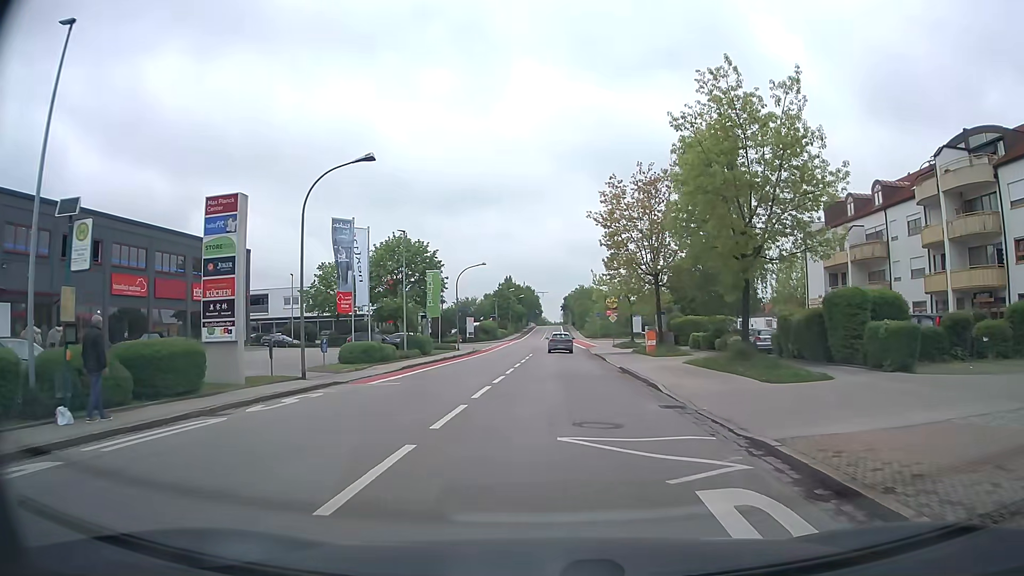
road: tertiary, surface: asphalt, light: Day
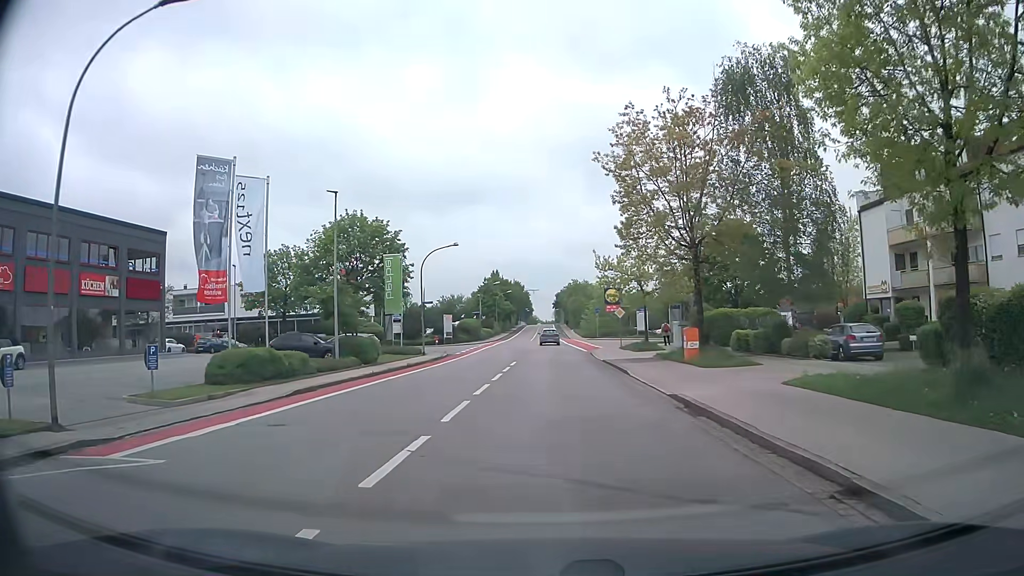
(+0.1, +12.4) m; 0°
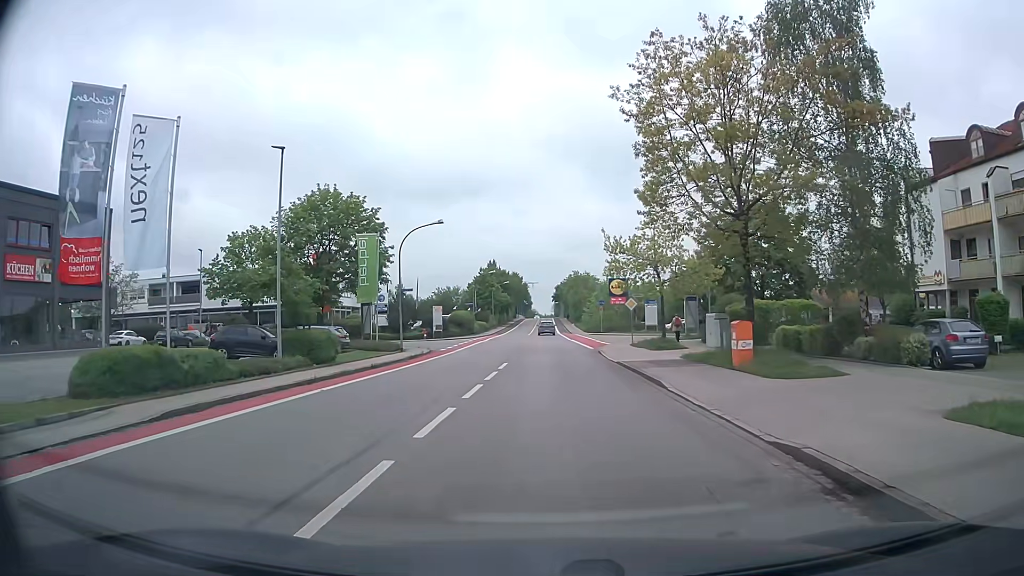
(+0.1, +6.6) m; +1°
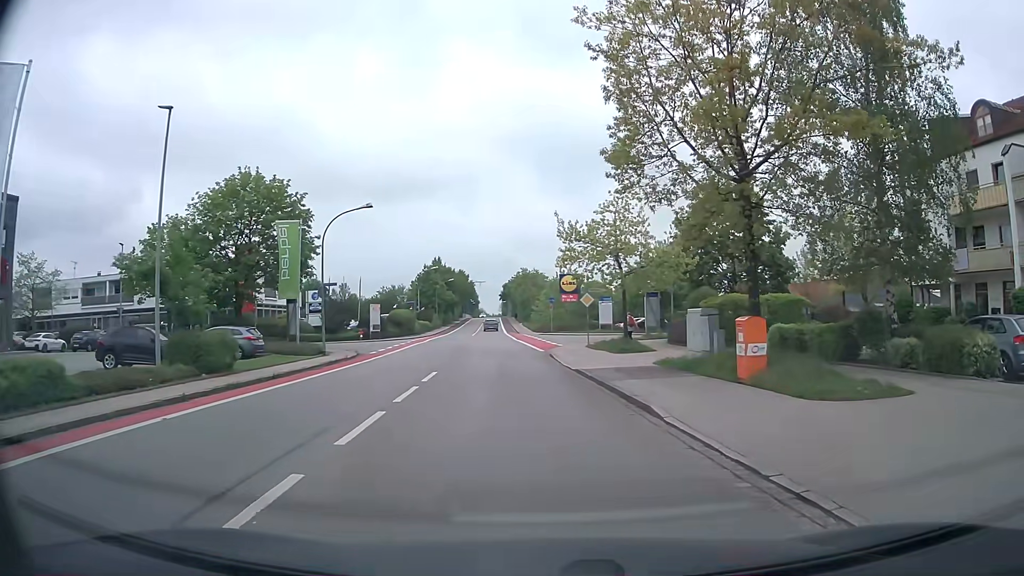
(+0.1, +4.9) m; +4°
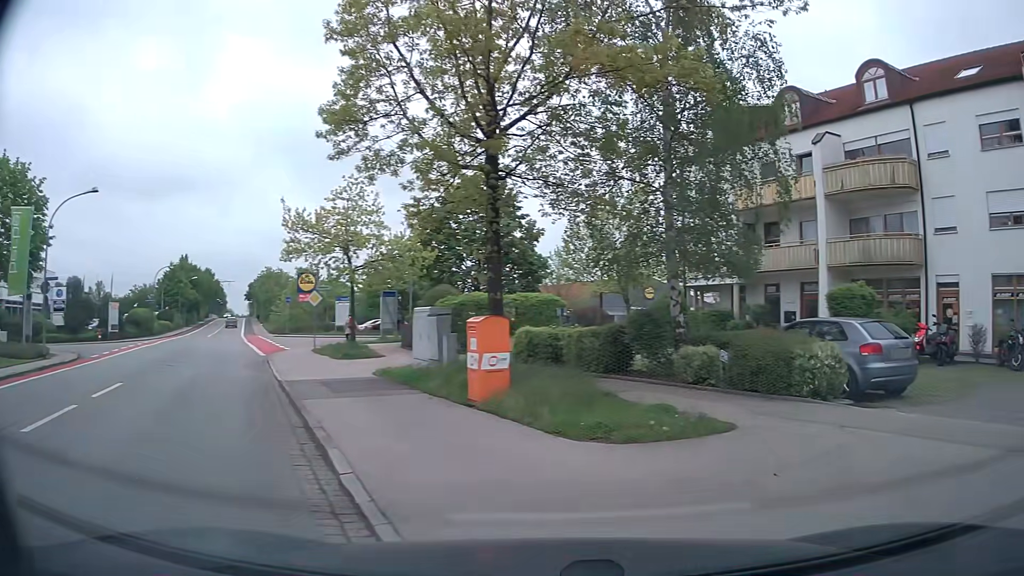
(+0.6, +3.6) m; +18°
